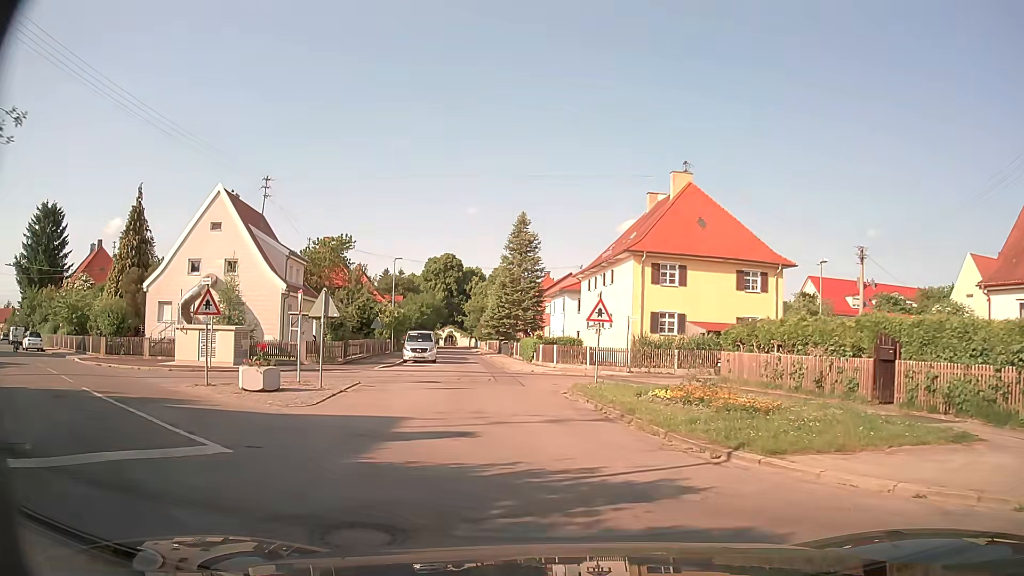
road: residential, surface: asphalt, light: Day
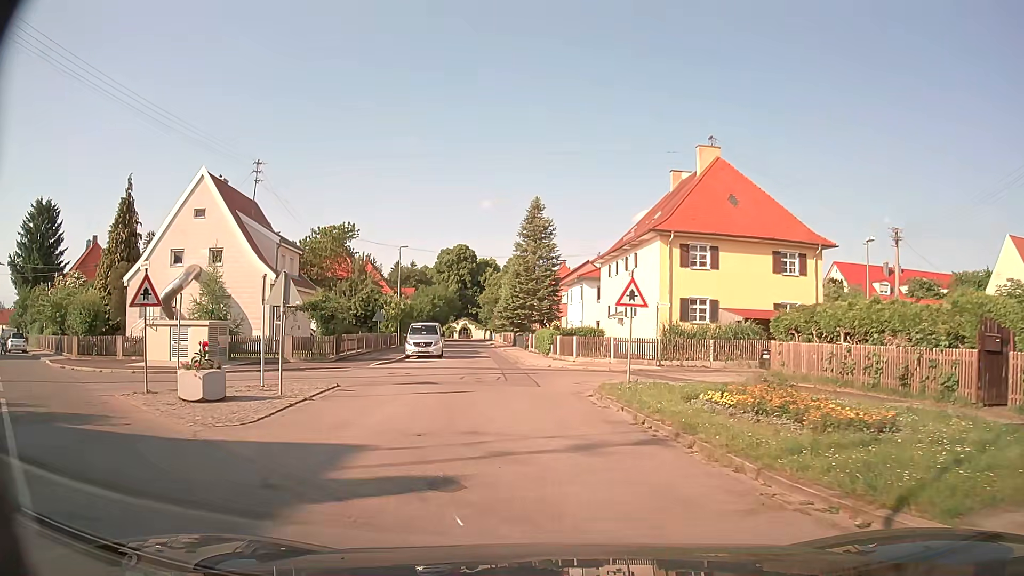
(0.0, +4.0) m; -2°
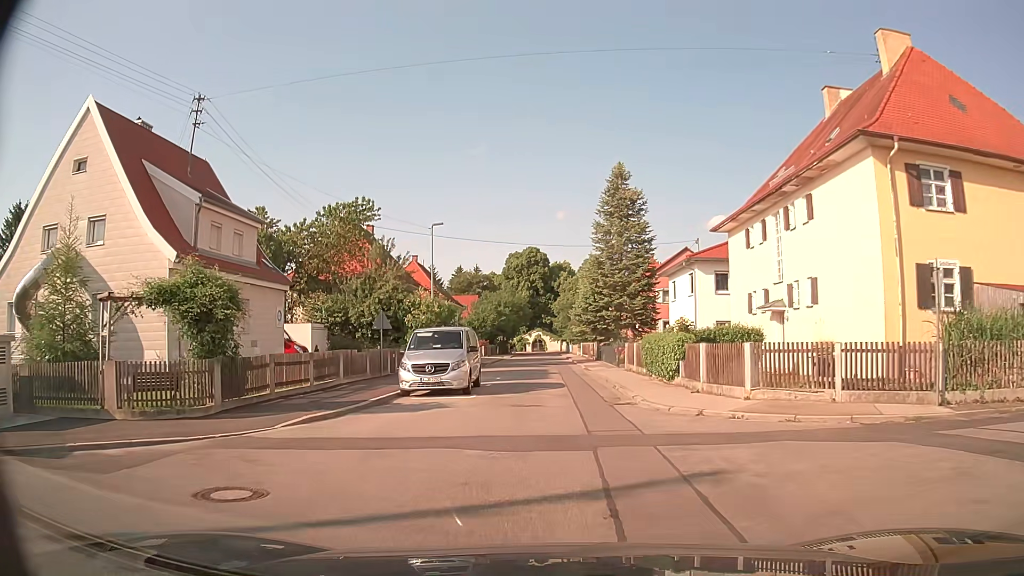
(-0.8, +17.1) m; -6°
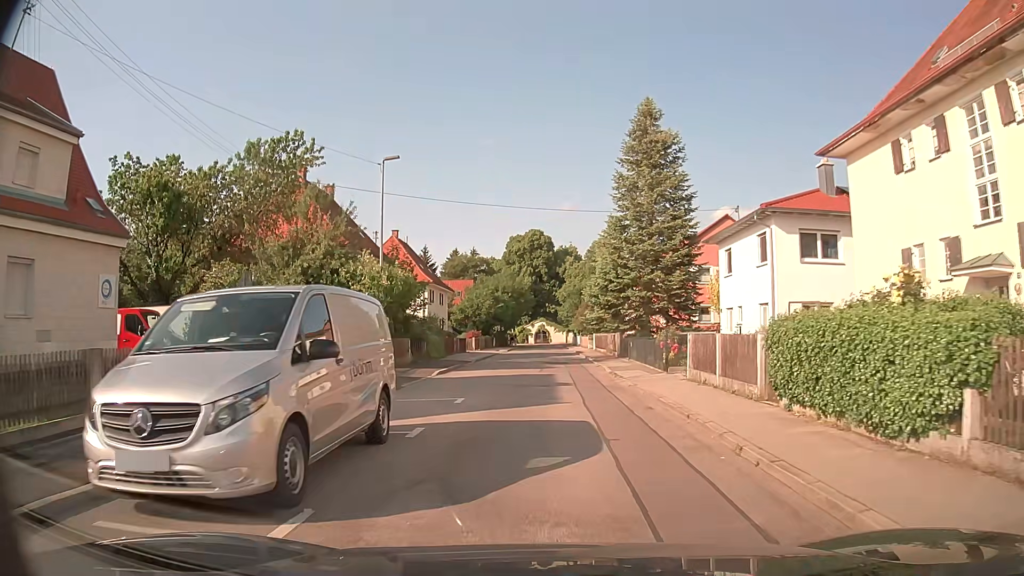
(-0.1, +13.2) m; -1°
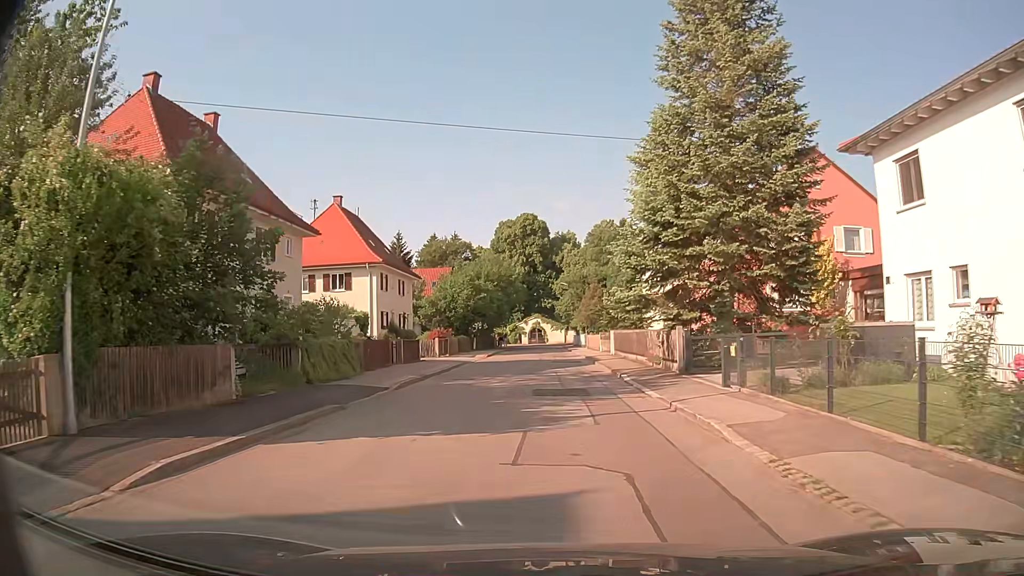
(+0.2, +18.4) m; +1°
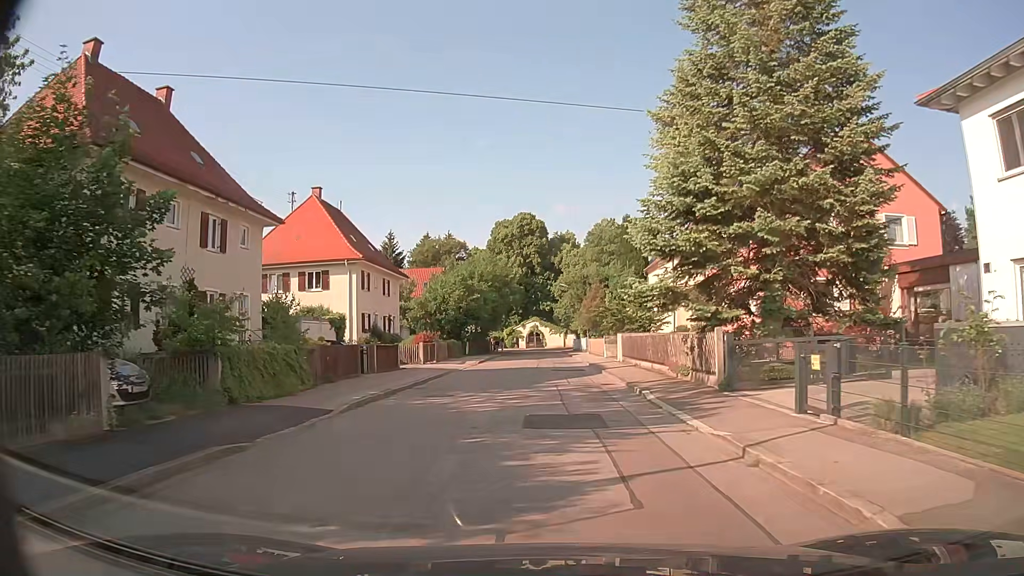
(0.0, +4.7) m; 0°
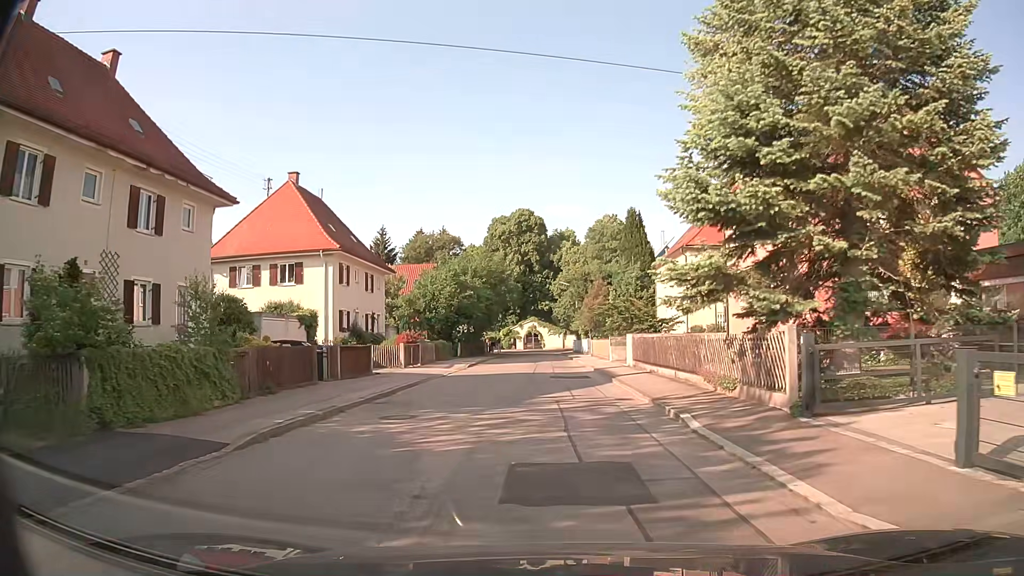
(0.0, +4.5) m; 0°
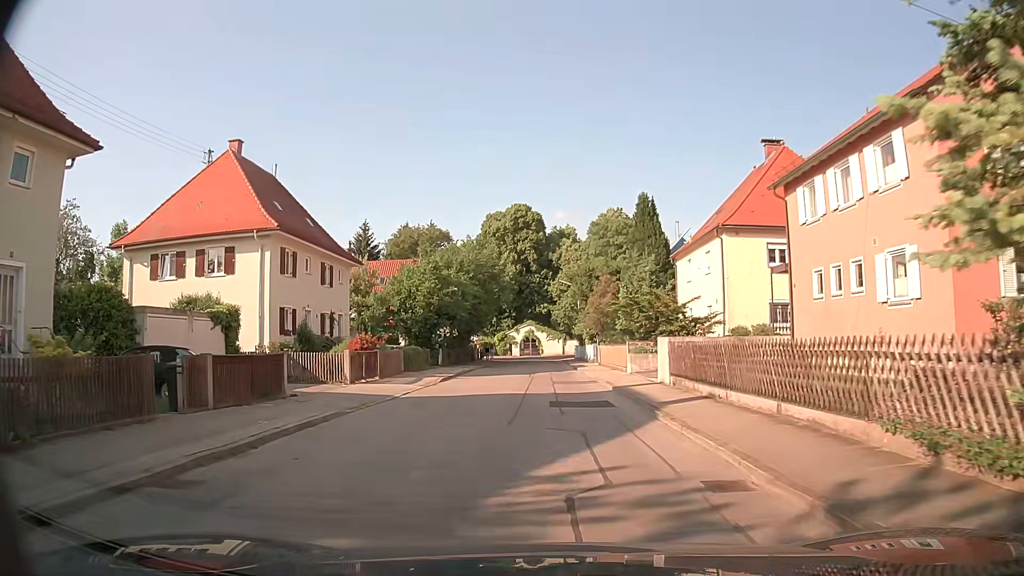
(0.0, +8.8) m; 0°
